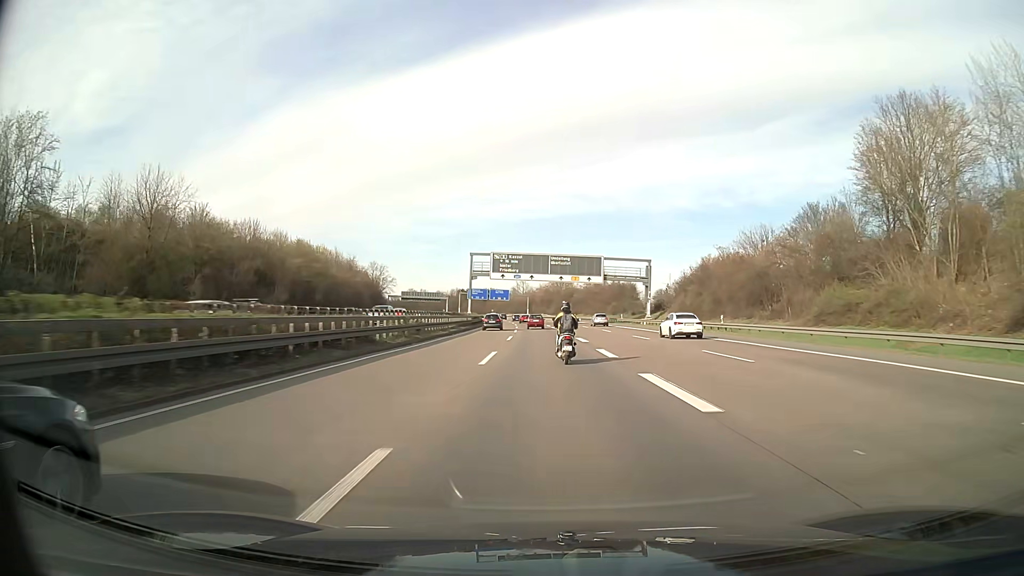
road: motorway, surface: asphalt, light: Day
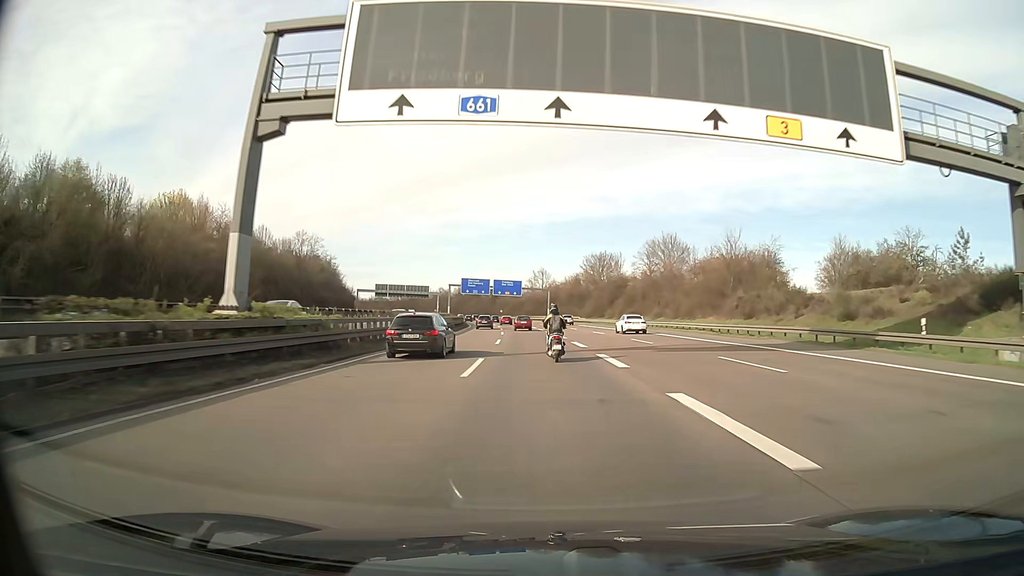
(-1.1, +75.1) m; -2°
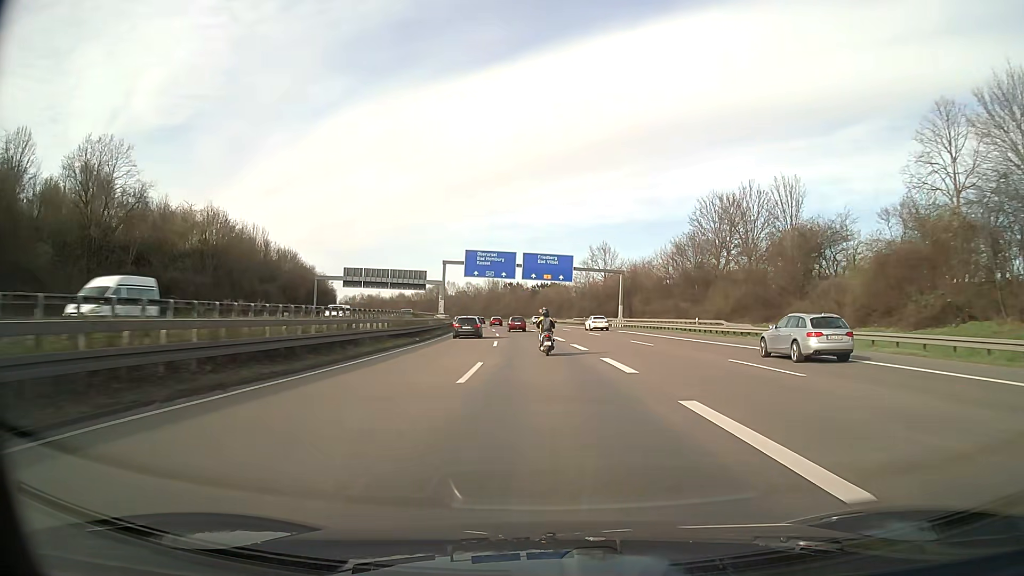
(-2.6, +72.9) m; -4°
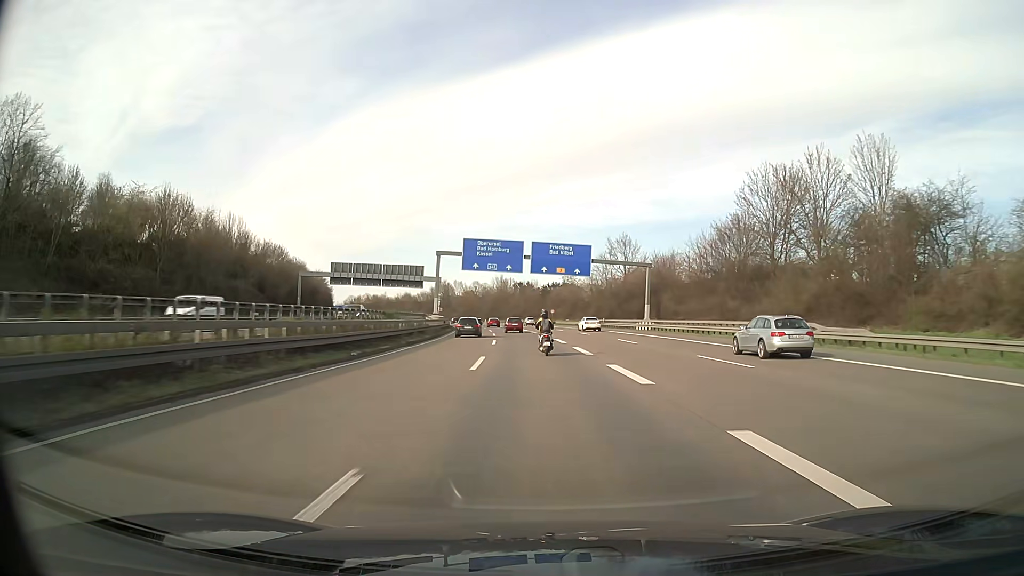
(-0.1, +14.7) m; -1°
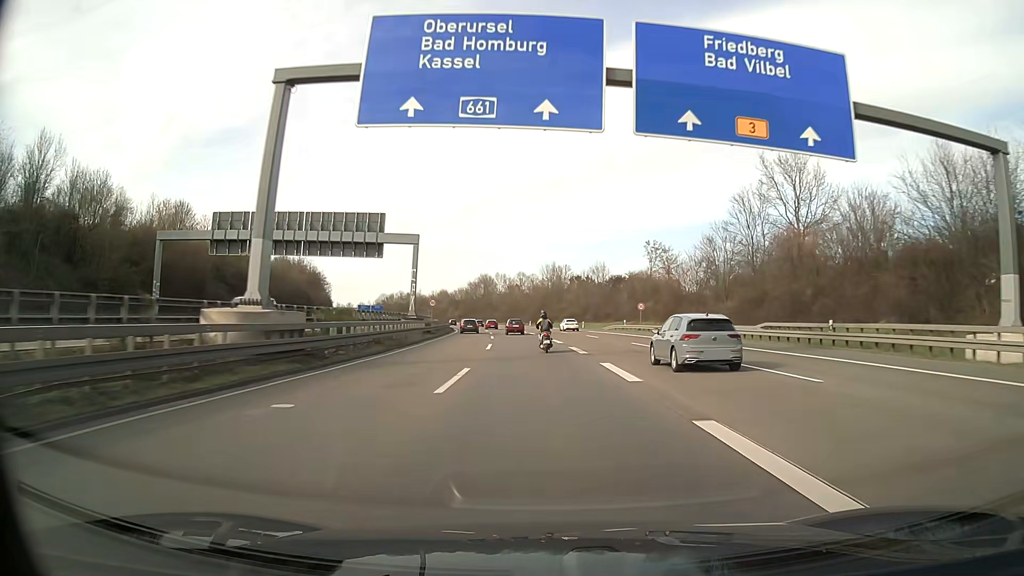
(-2.2, +59.4) m; -5°
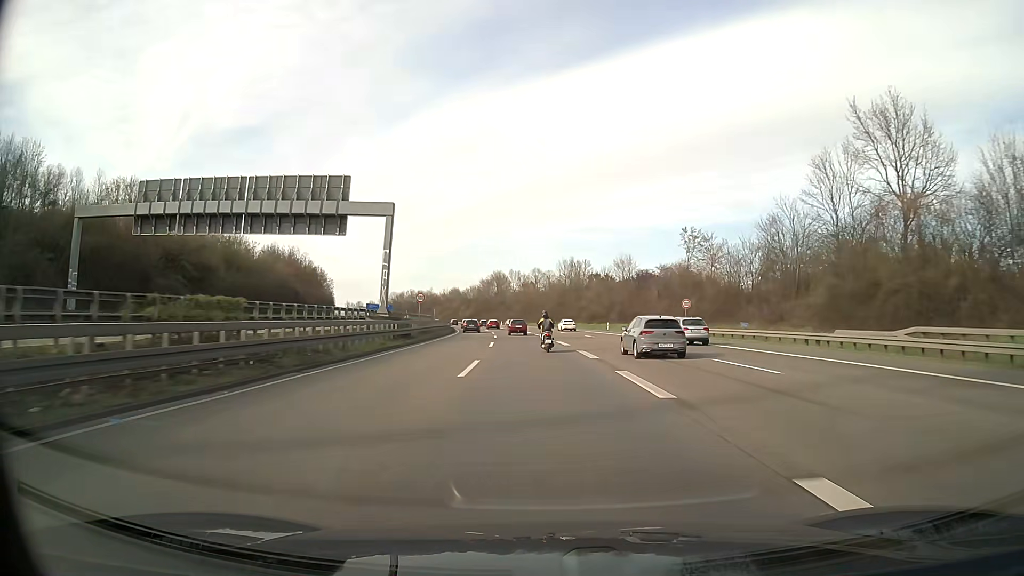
(-0.2, +15.1) m; -1°
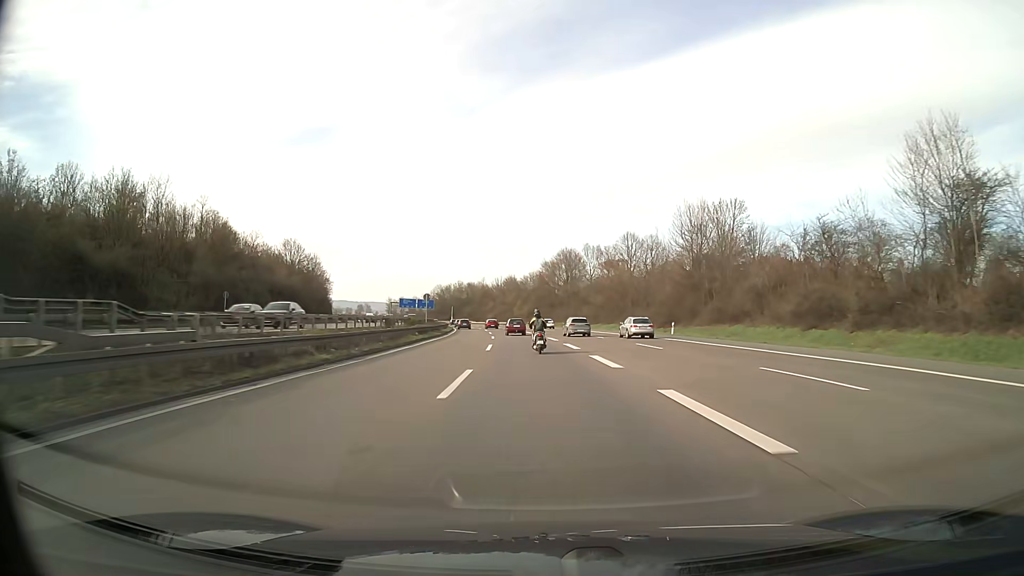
(-3.9, +76.7) m; -6°
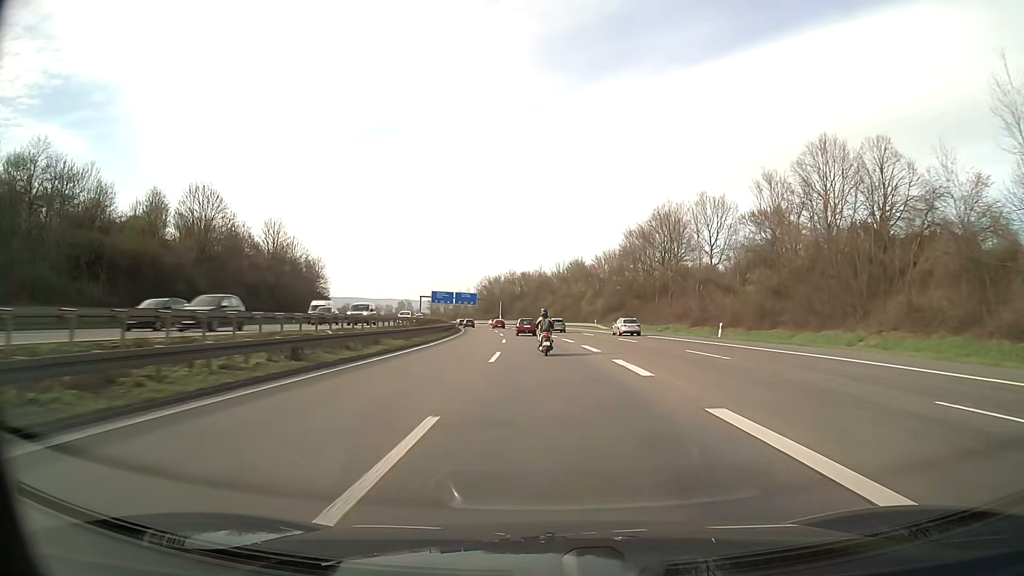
(-3.0, +62.5) m; -5°
(0, +10) (0, +20) (-1, +30) (-1, +40) (-1, +50) (-2, +60) (-3, +70) (-4, +80) (-5, +90) (-6, +100) m
